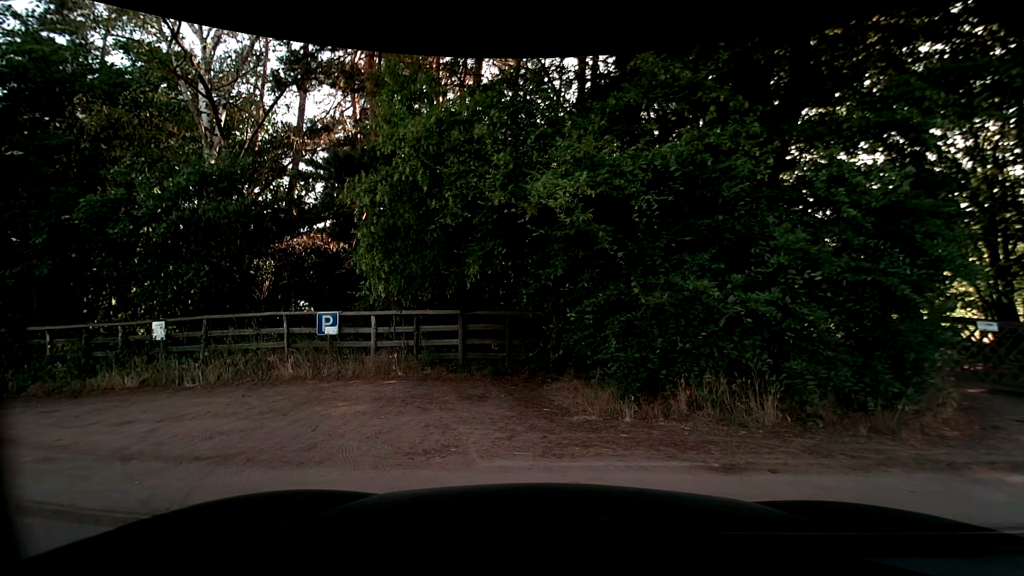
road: secondary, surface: asphalt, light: Day
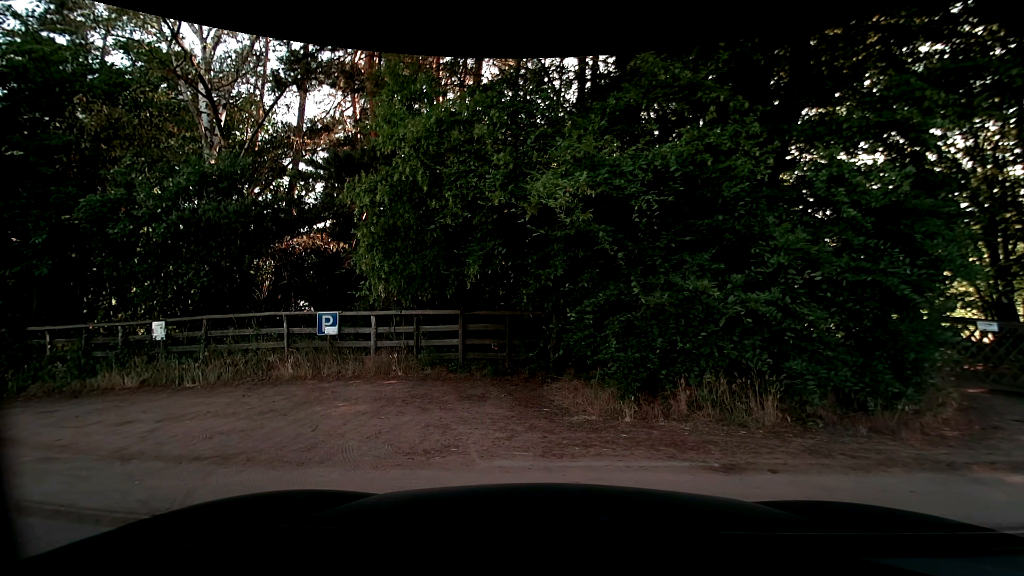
(0.0, 0.0) m; 0°
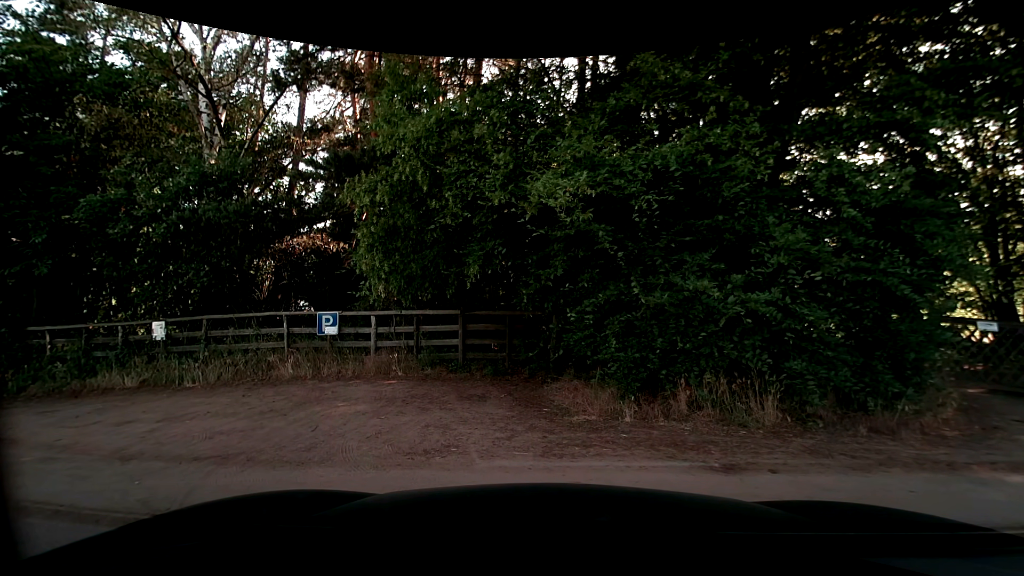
(0.0, 0.0) m; 0°
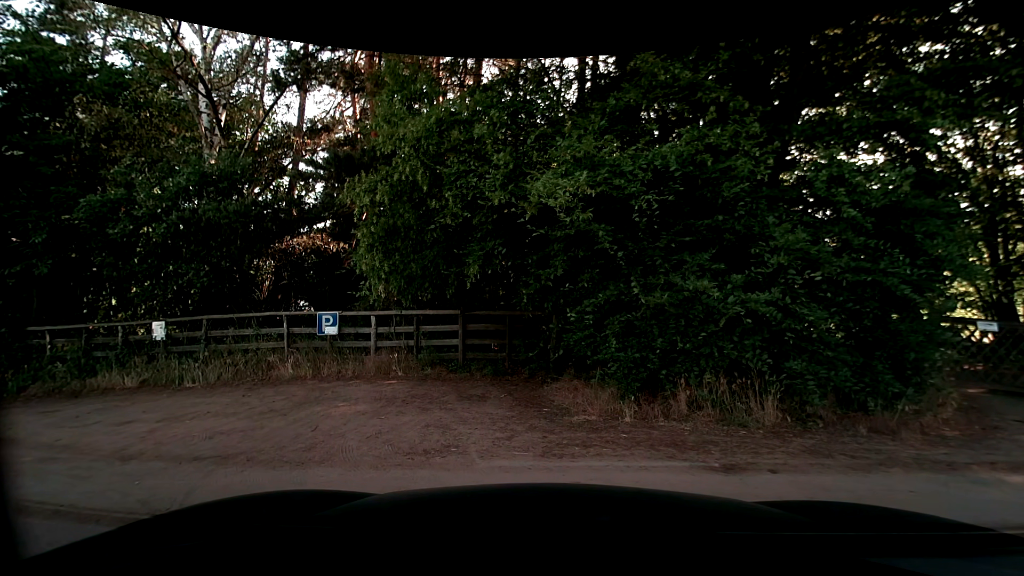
(0.0, 0.0) m; 0°
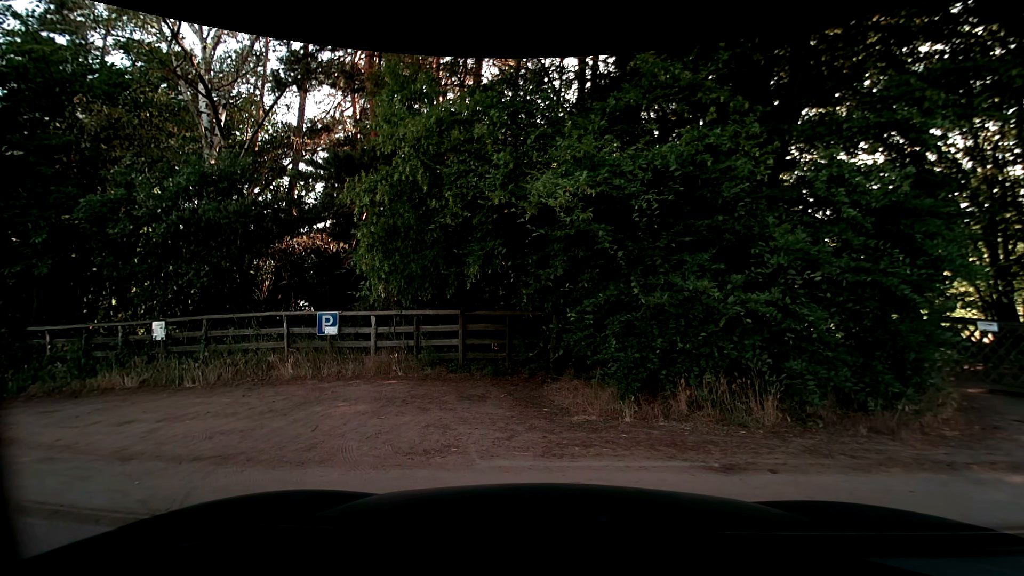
(0.0, 0.0) m; 0°
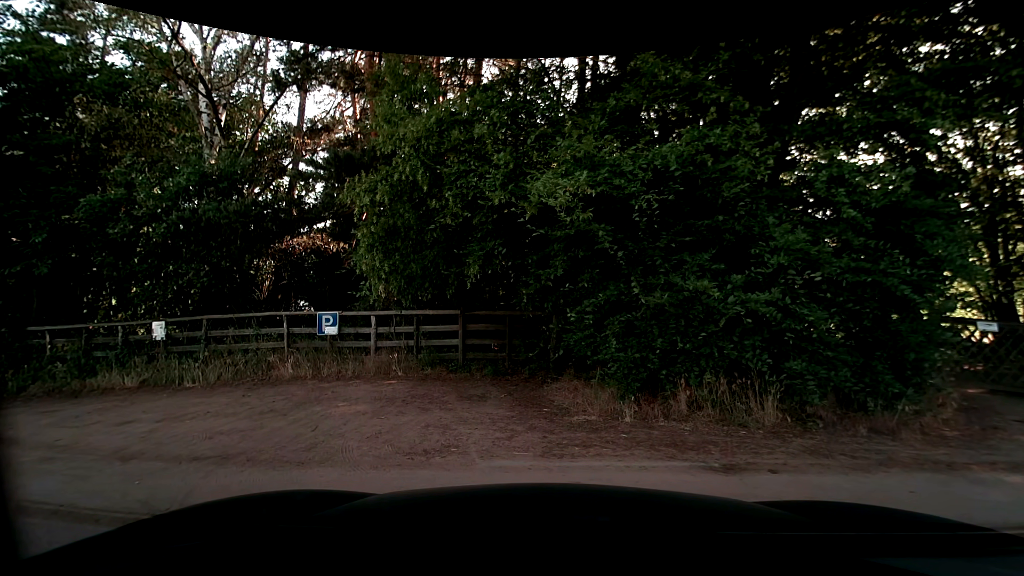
(0.0, 0.0) m; 0°
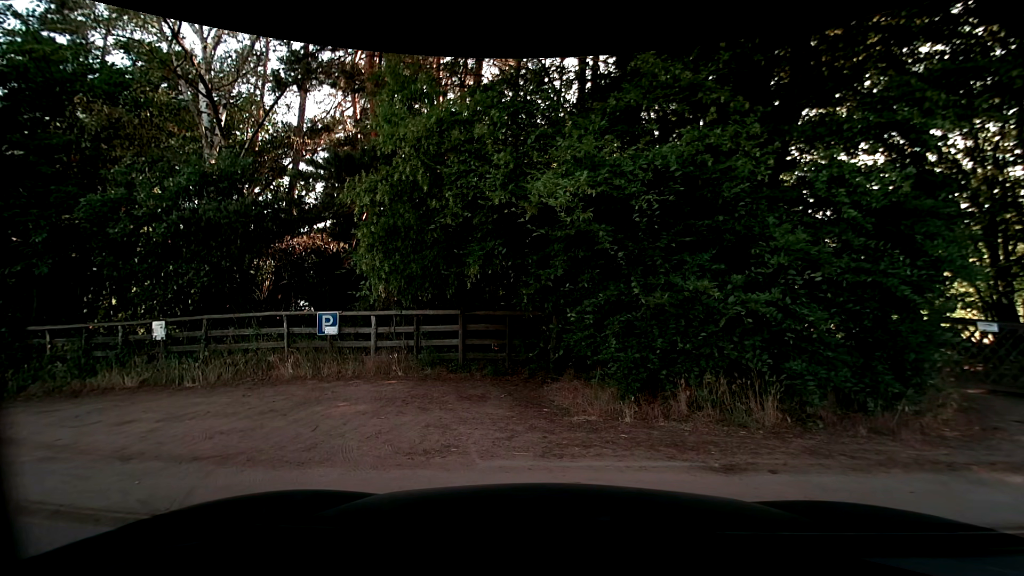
(0.0, +0.1) m; 0°
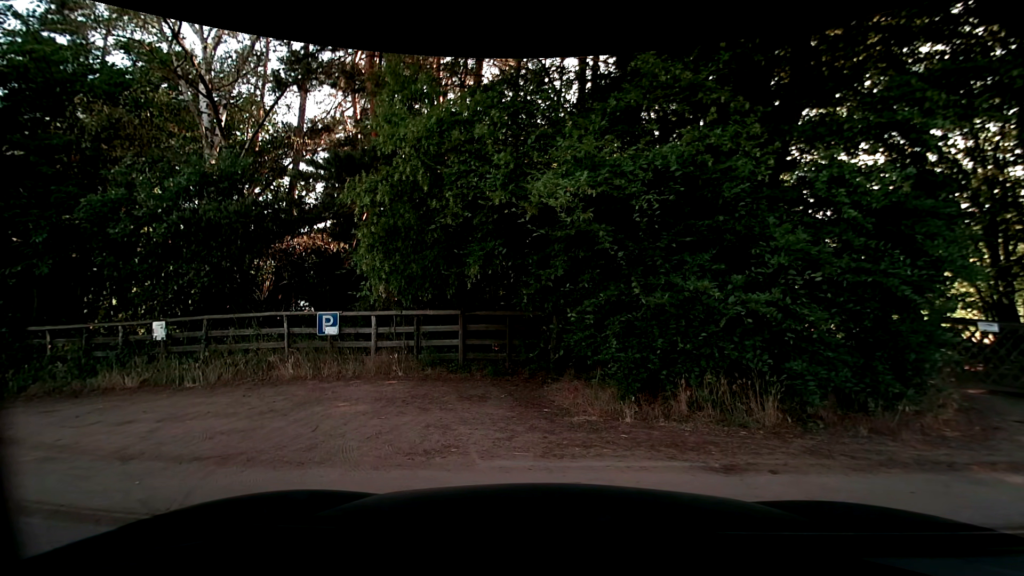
(0.0, 0.0) m; 0°
